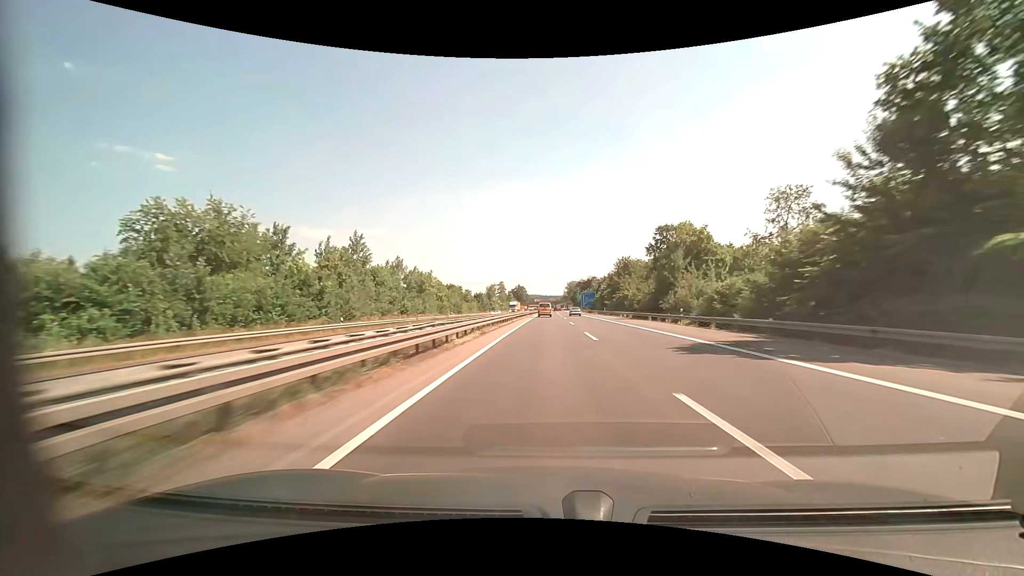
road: motorway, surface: asphalt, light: Day
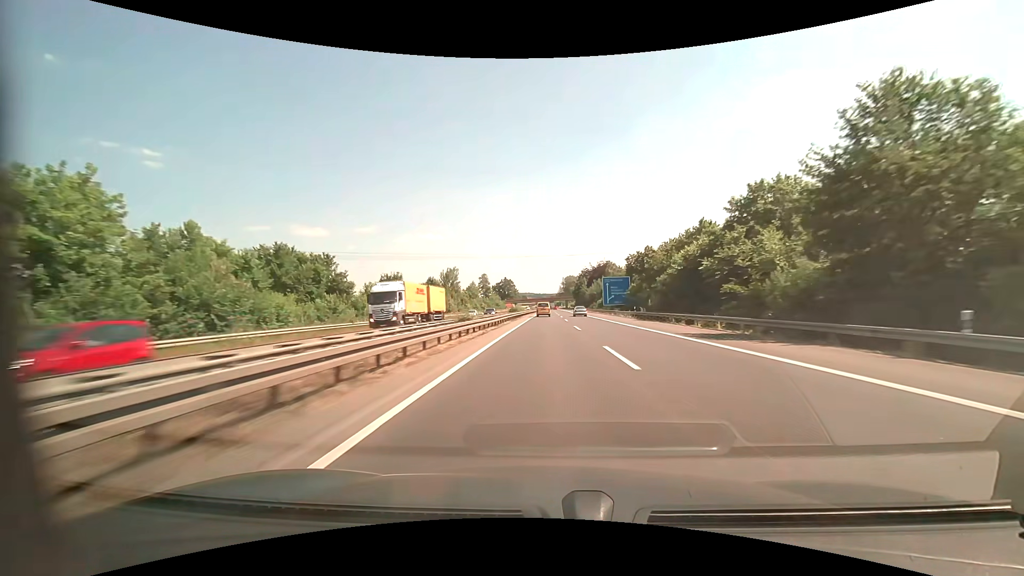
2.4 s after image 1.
(+0.3, +81.2) m; +1°
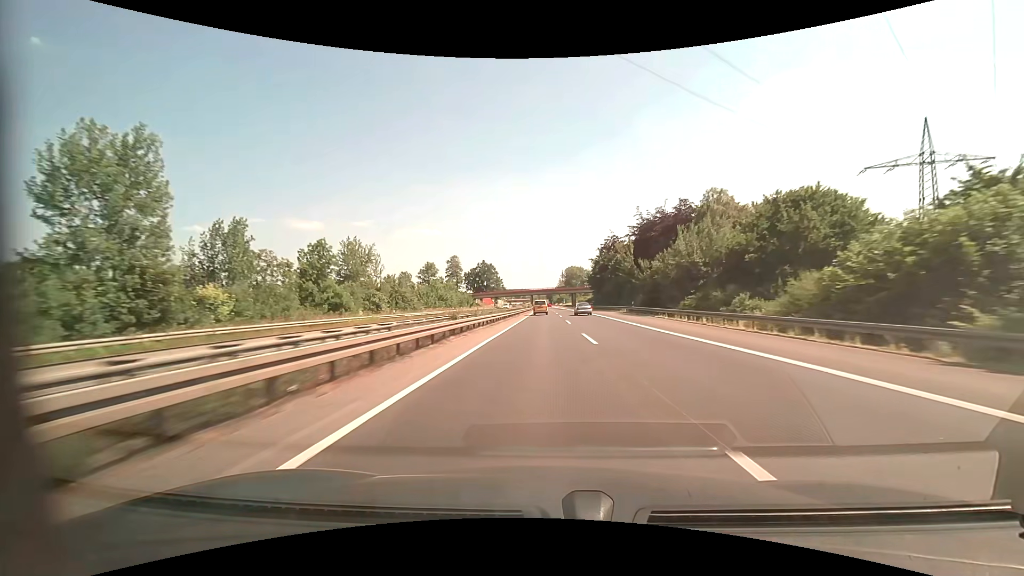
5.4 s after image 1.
(+0.6, +101.8) m; 0°
(0, +10) (0, +20) (0, +30) (0, +40) (0, +50) (0, +60) (0, +70) (0, +80) (0, +90) (-1, +100) m
